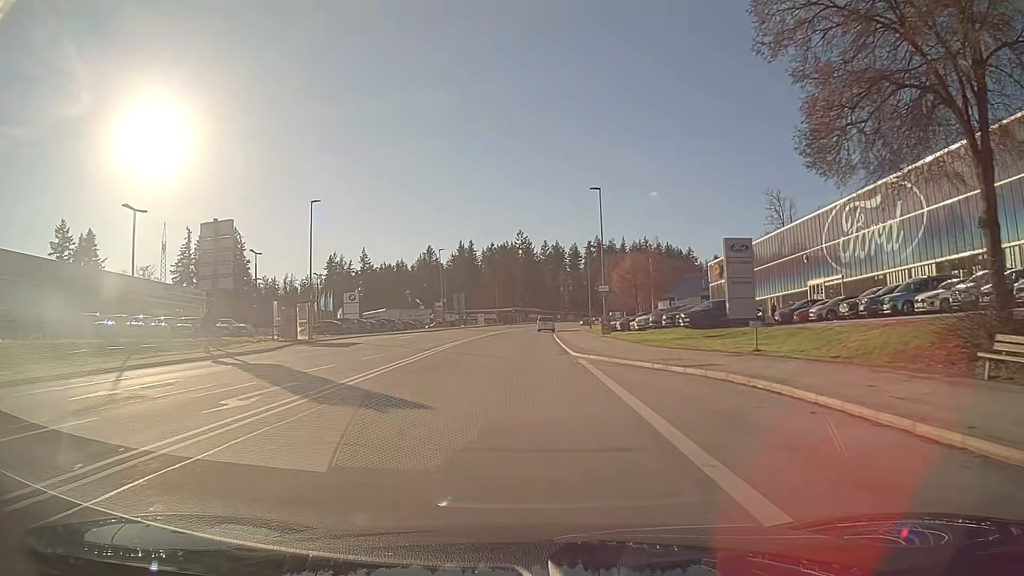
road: secondary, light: Day
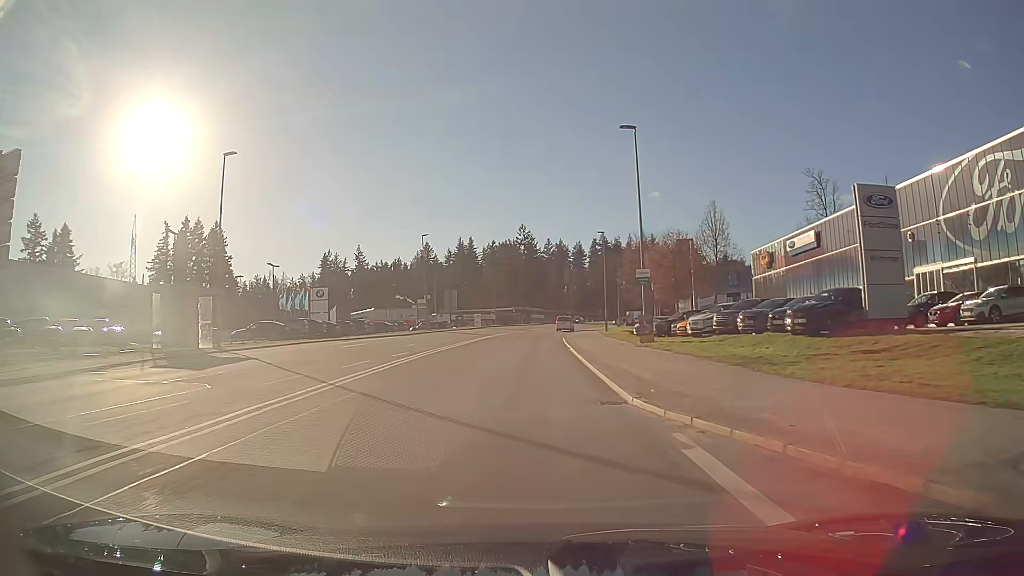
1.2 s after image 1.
(-0.1, +15.7) m; 0°
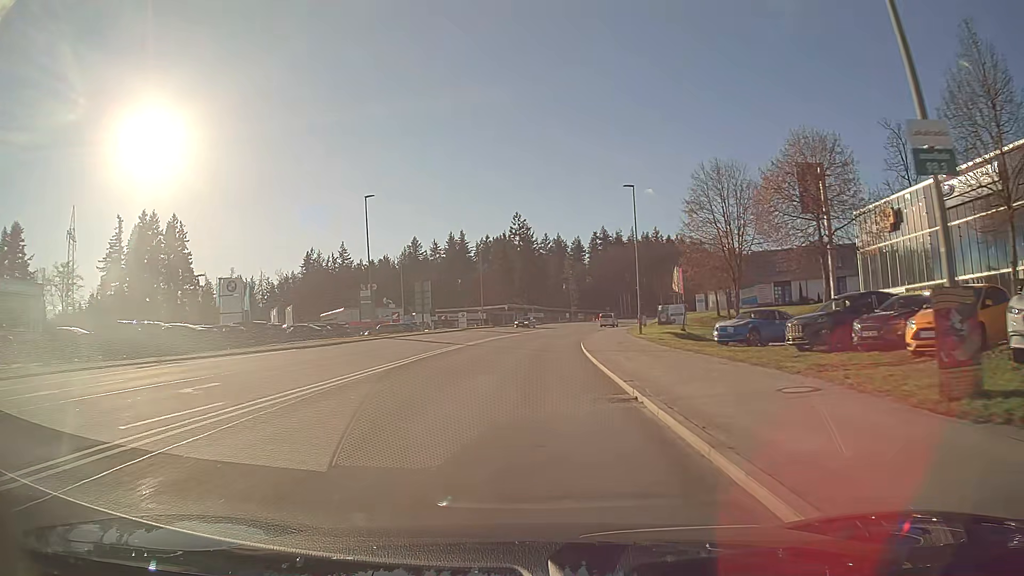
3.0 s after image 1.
(+0.1, +23.7) m; 0°
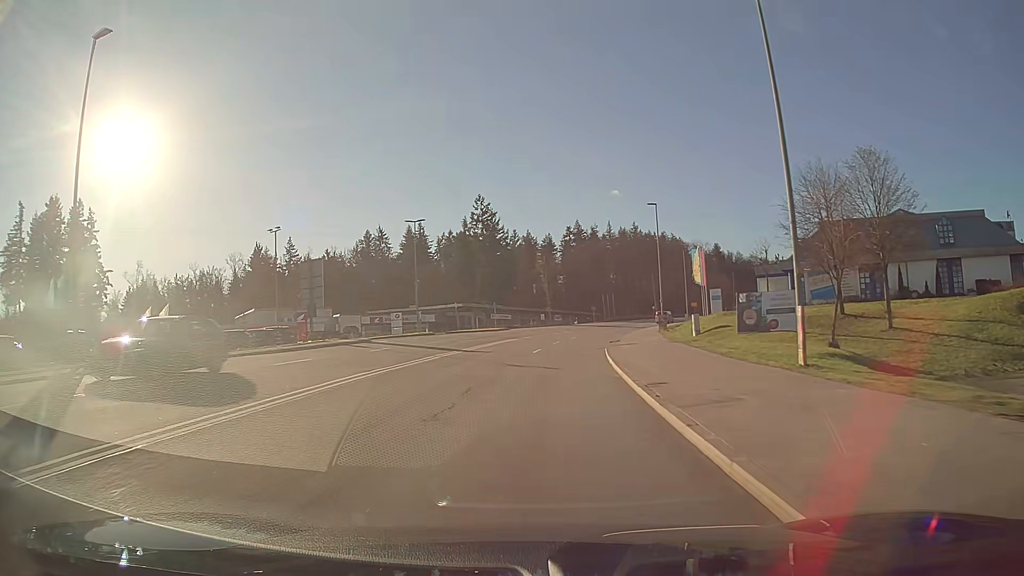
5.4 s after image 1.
(+0.6, +31.9) m; +3°
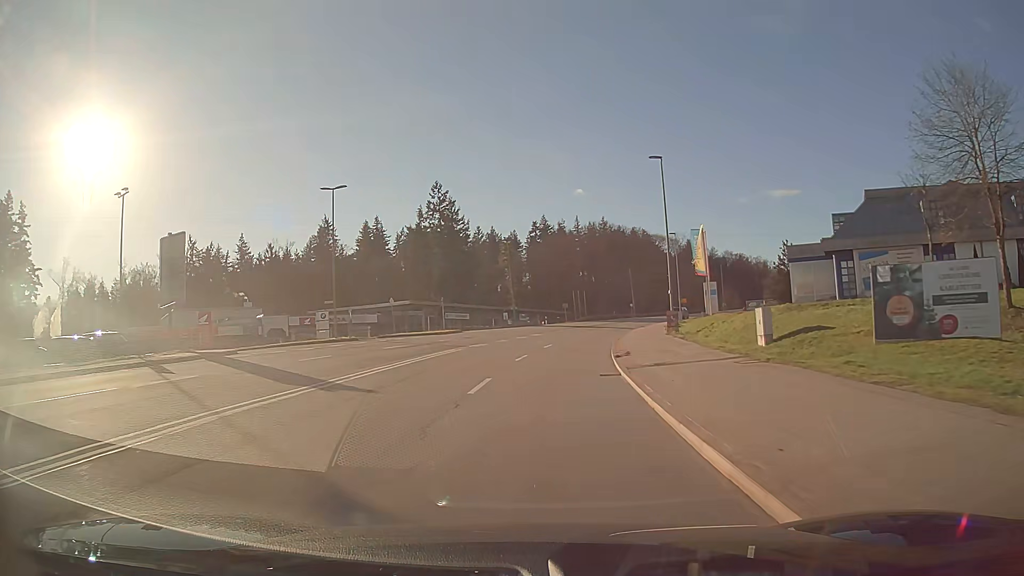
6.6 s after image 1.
(+0.4, +16.0) m; +3°
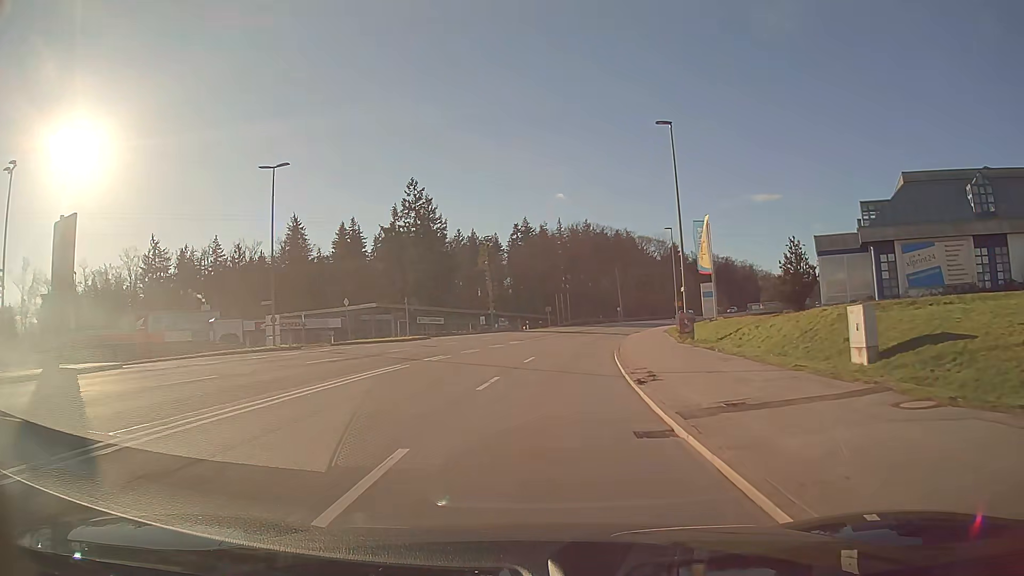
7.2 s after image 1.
(+0.1, +8.1) m; +2°
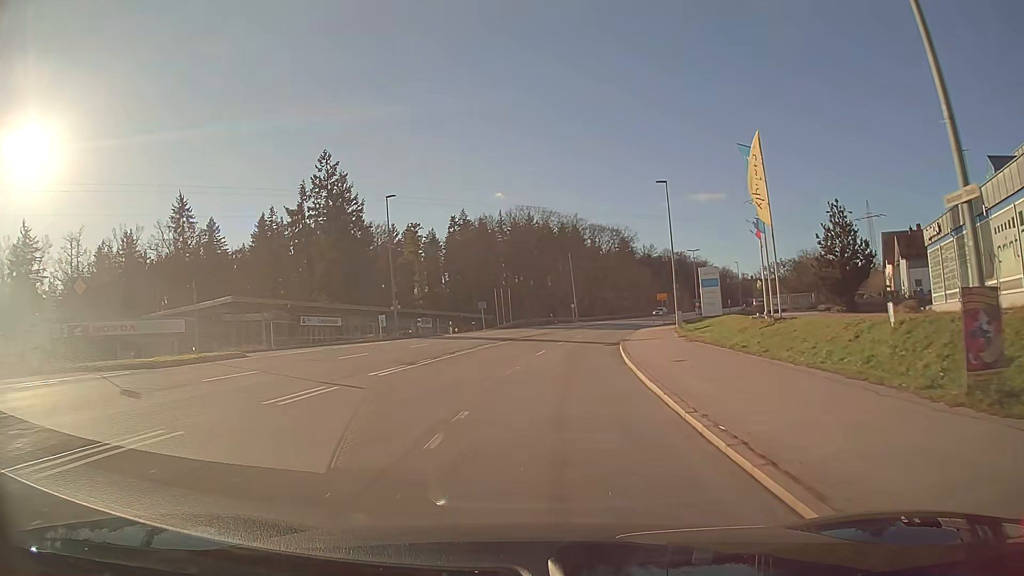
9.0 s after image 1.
(+1.0, +24.1) m; +5°
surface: asphalt
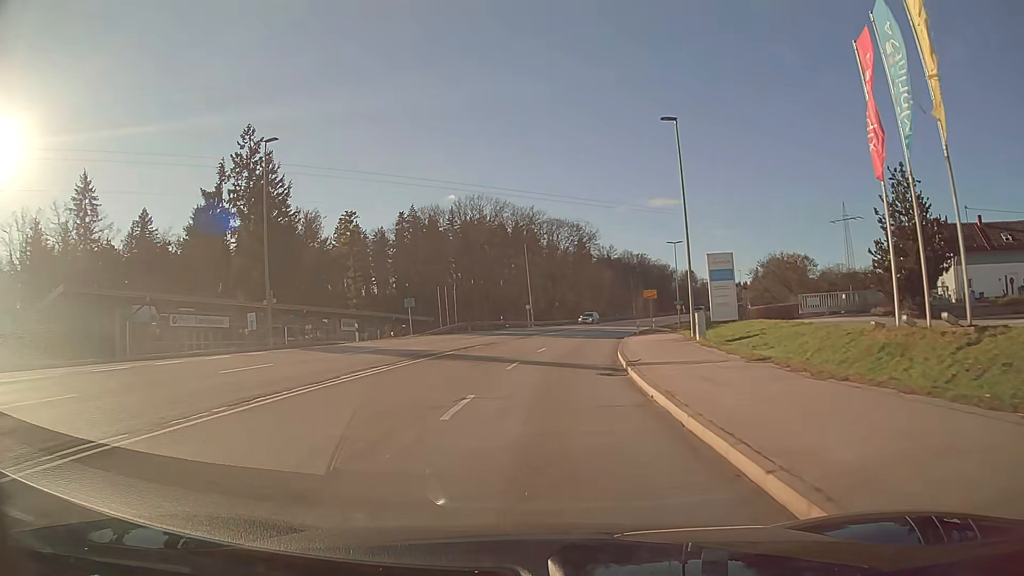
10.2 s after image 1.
(+0.6, +16.2) m; +4°
(0, +10) (+1, +20) (+2, +30) (+3, +40) (+5, +50) (+7, +59) (+10, +69) (+13, +79) (+16, +88) (+20, +97) m
